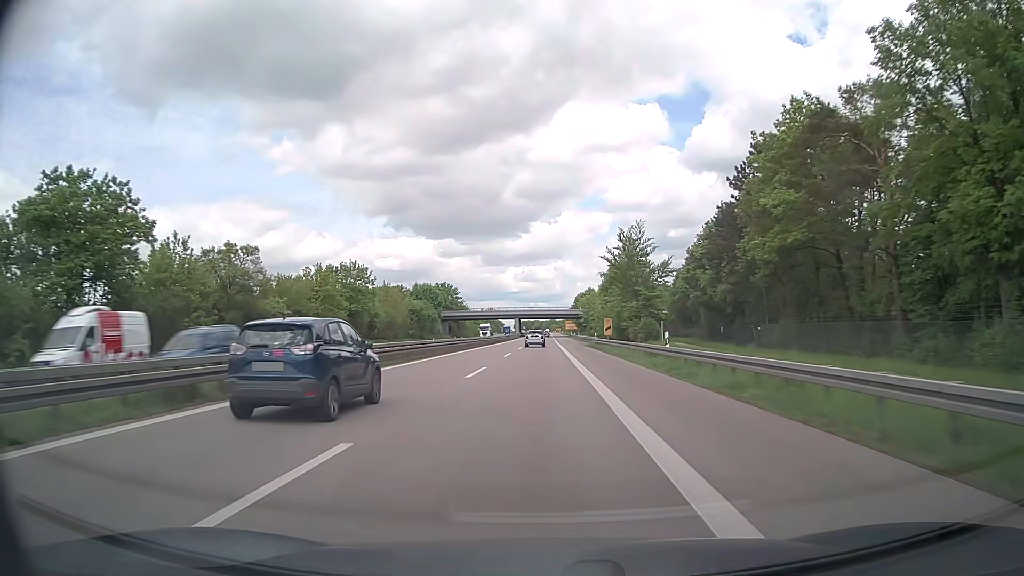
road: trunk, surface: asphalt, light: Day
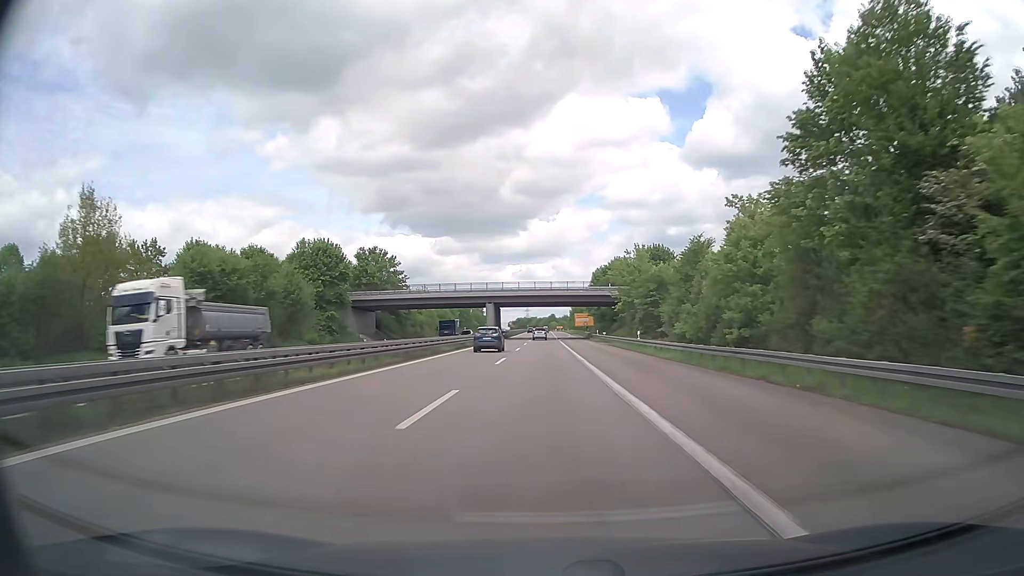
(0.0, +82.7) m; 0°
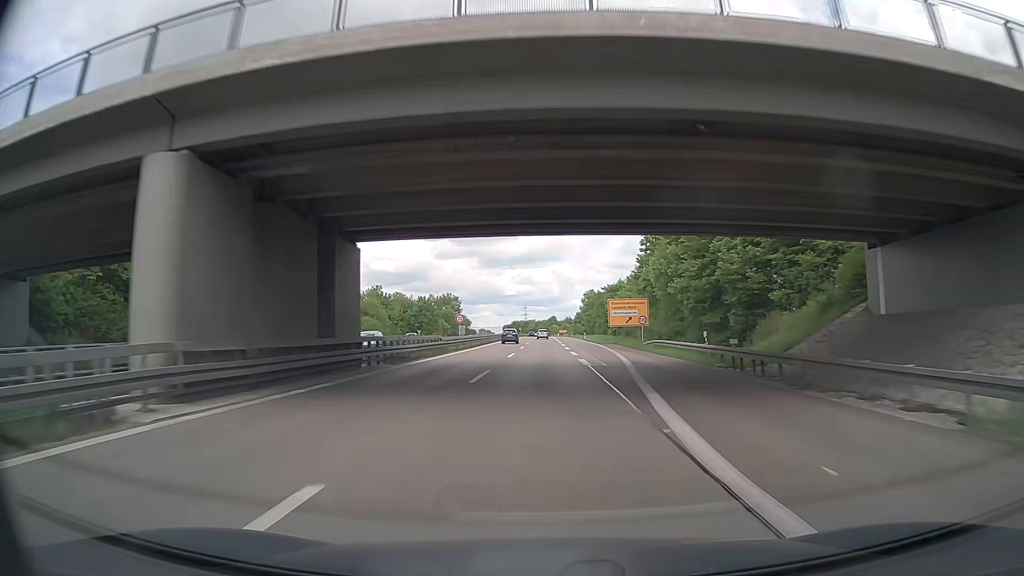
(+0.1, +81.4) m; 0°
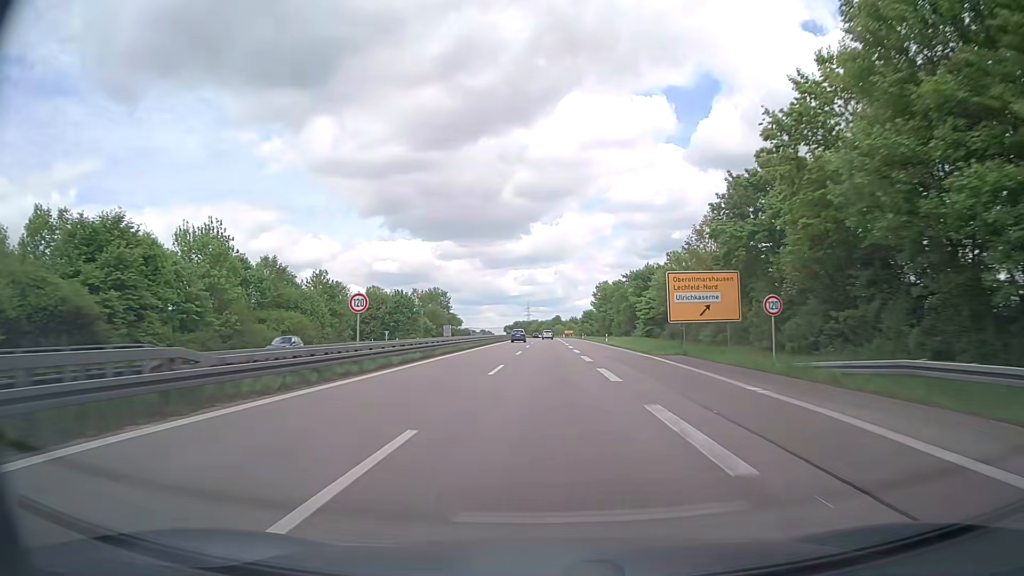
(+0.3, +32.6) m; 0°
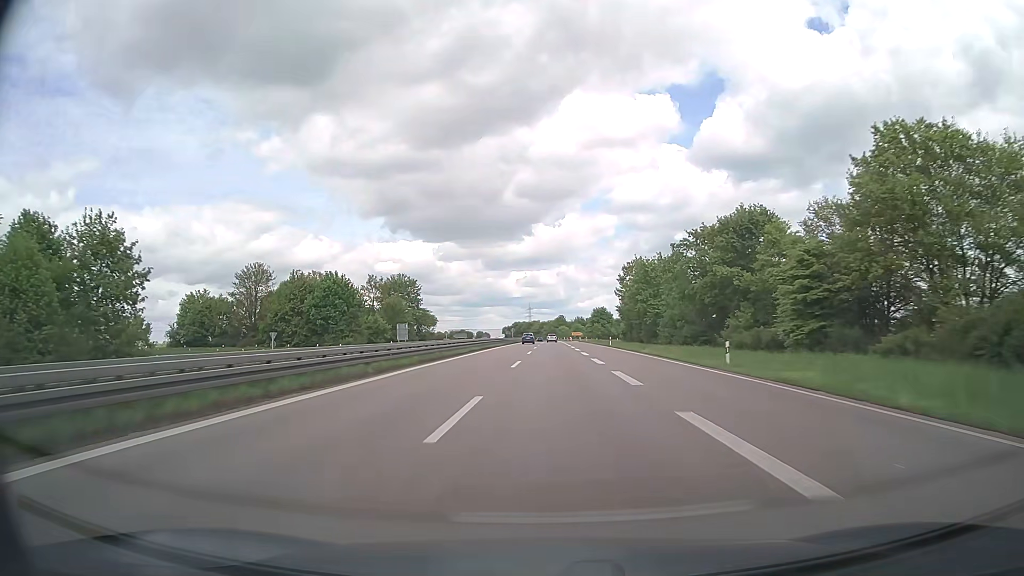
(-0.7, +49.0) m; -1°
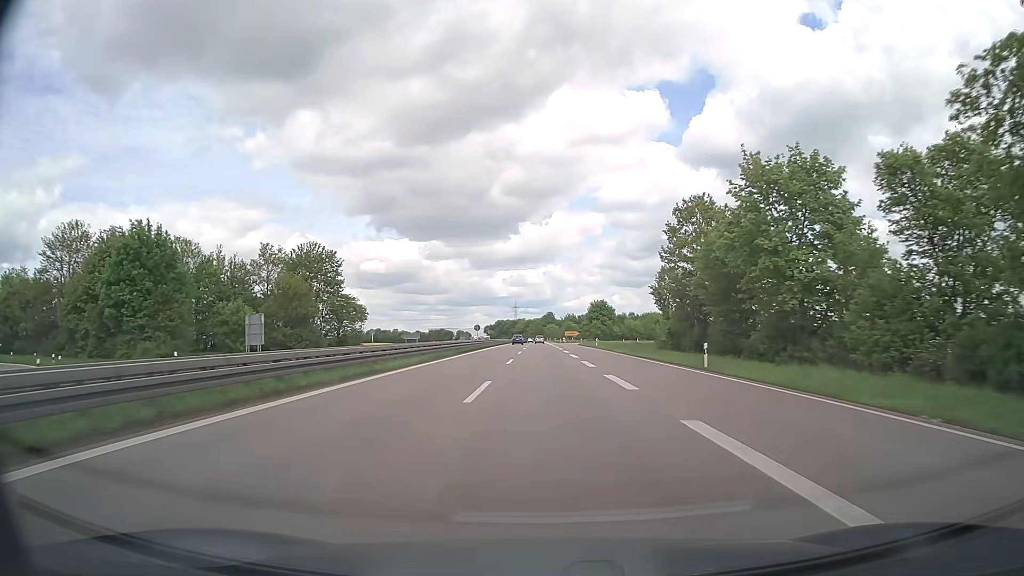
(+0.3, +49.1) m; +1°
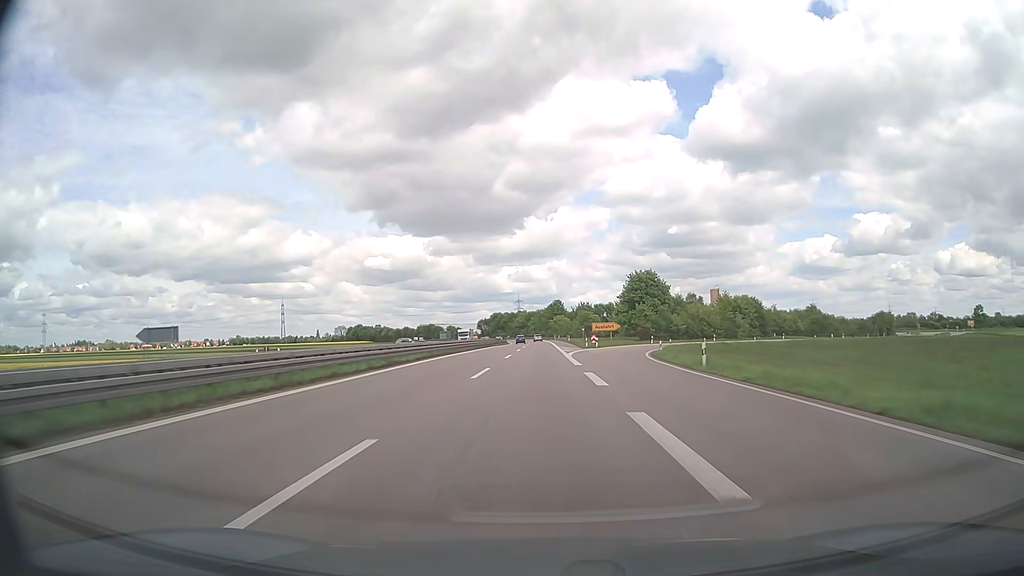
(-0.1, +82.8) m; 0°
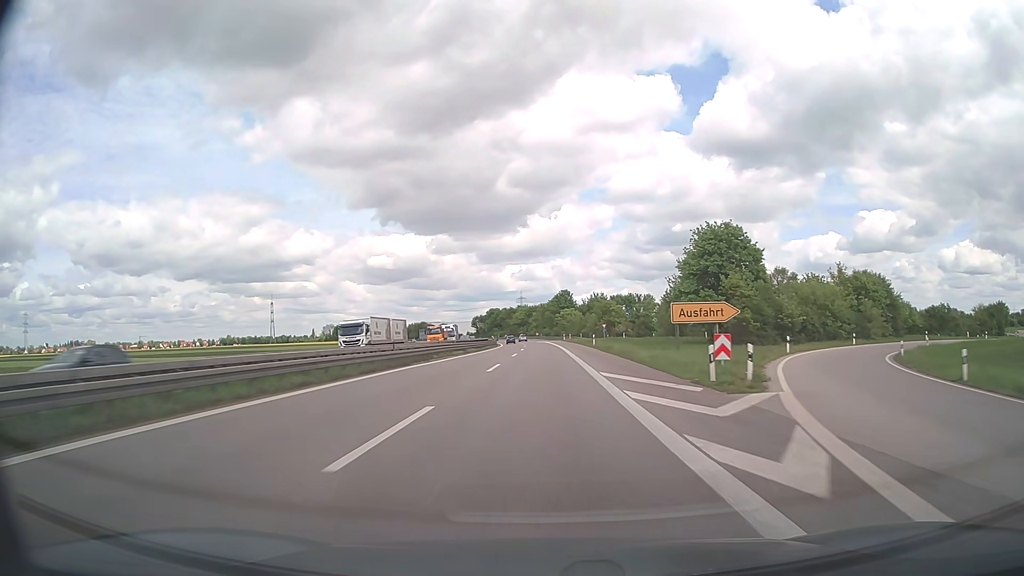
(-0.1, +50.1) m; 0°
(0, +10) (0, +20) (0, +30) (0, +40) (0, +50) (0, +60) (0, +70) (0, +80) (0, +90) (-1, +100) m
